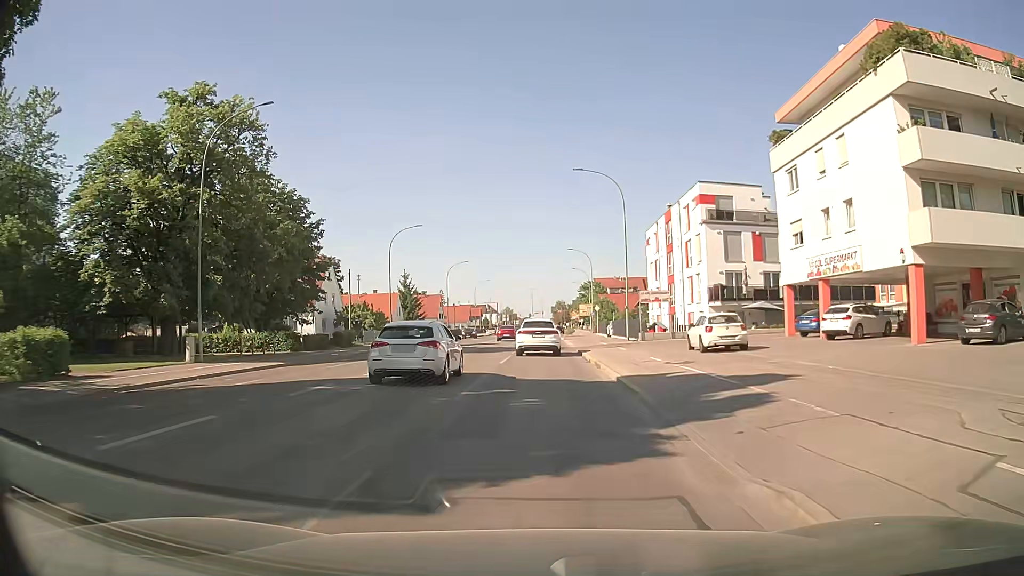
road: tertiary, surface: asphalt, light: Day
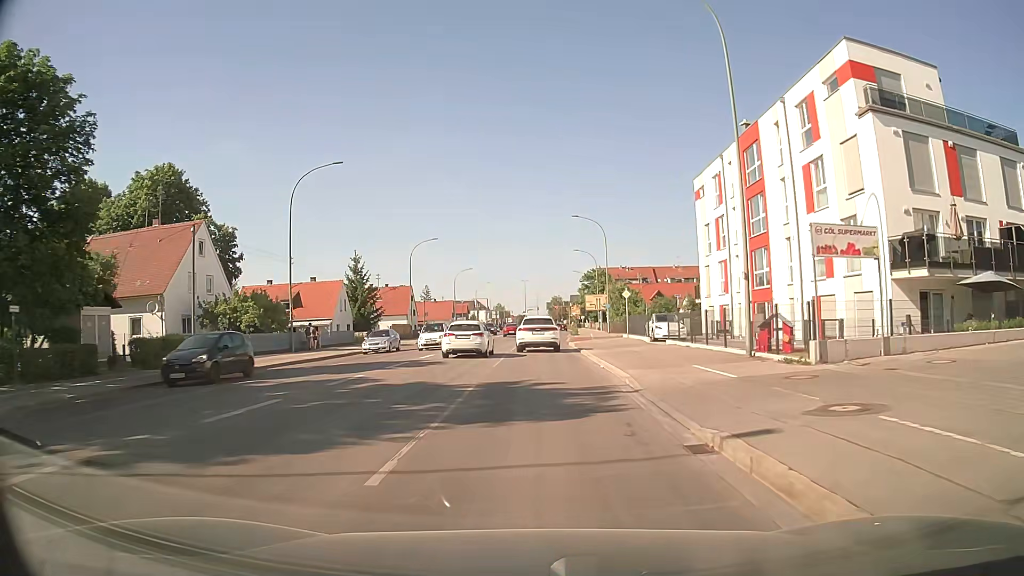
(0.0, +27.6) m; +1°
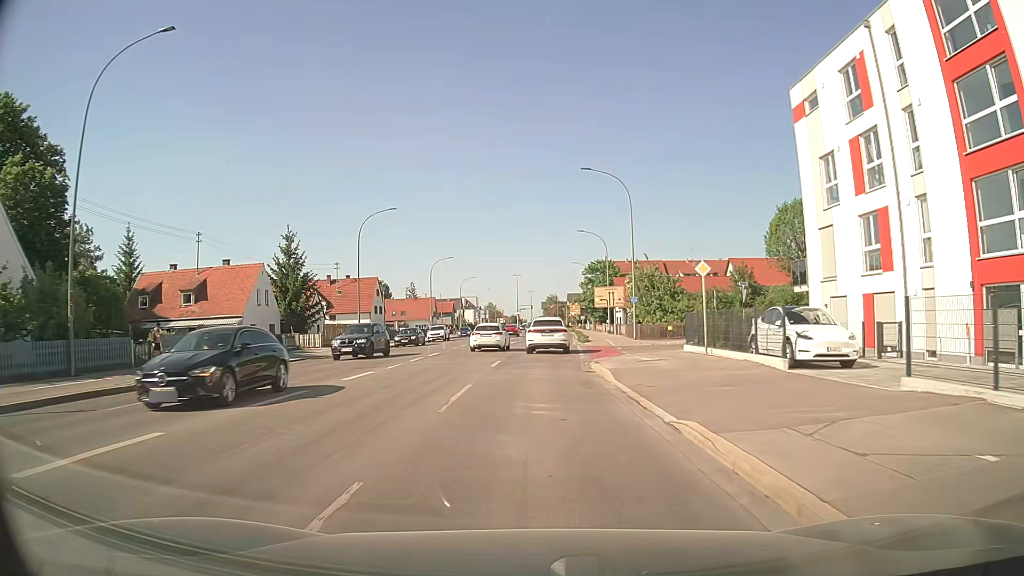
(-0.1, +22.1) m; 0°
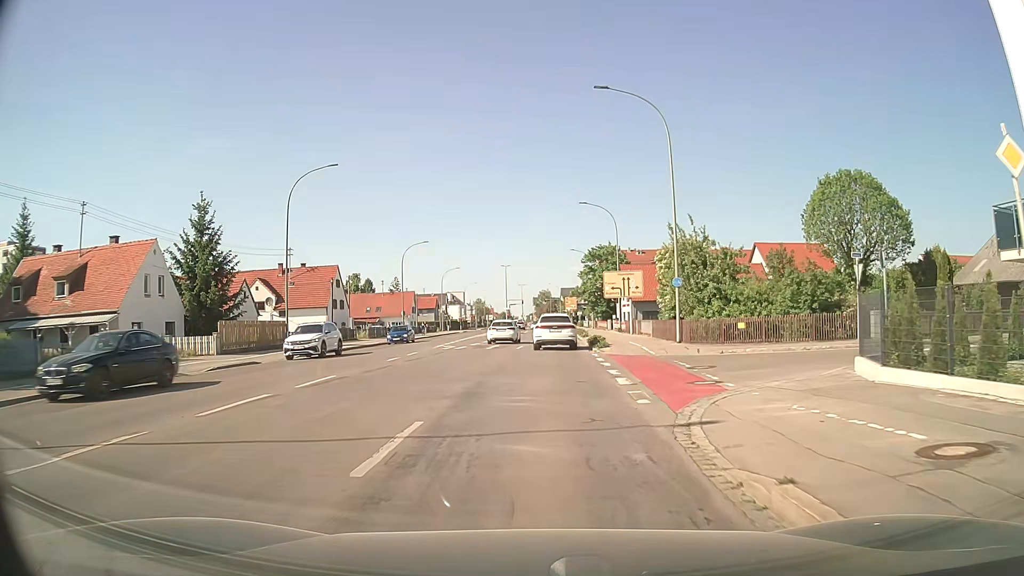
(-0.1, +16.5) m; 0°
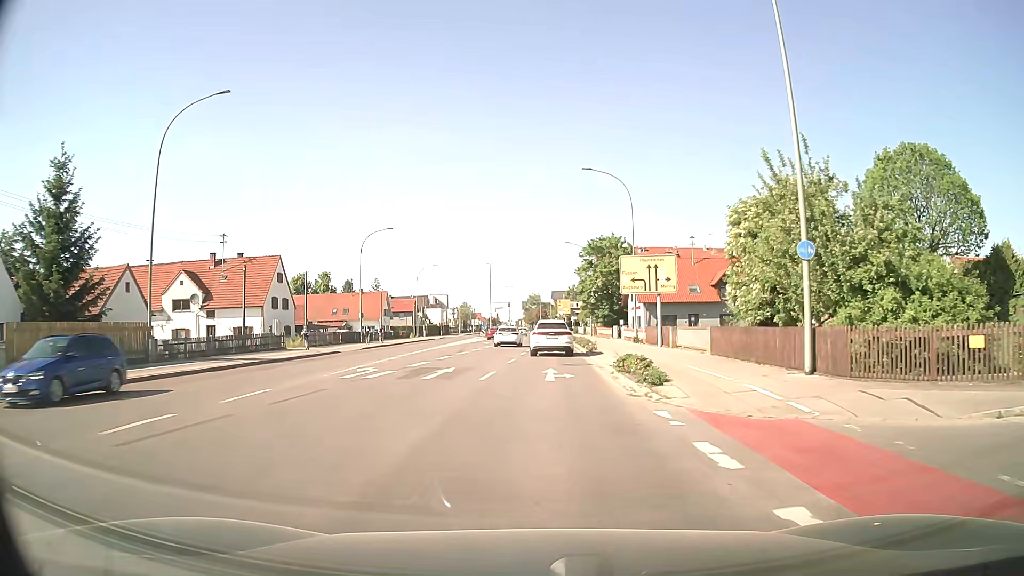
(+0.2, +16.2) m; +1°
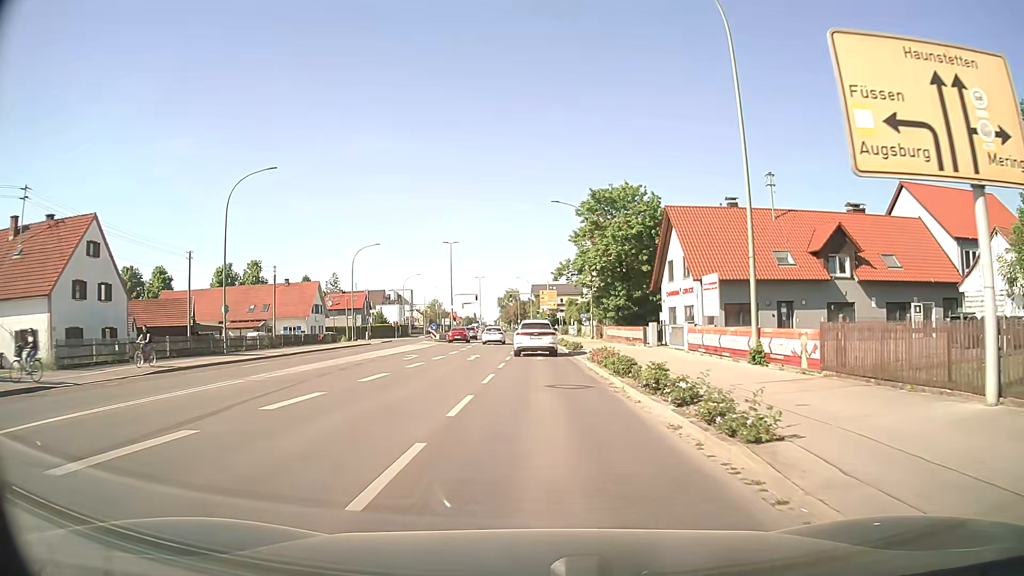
(+0.3, +28.8) m; +1°
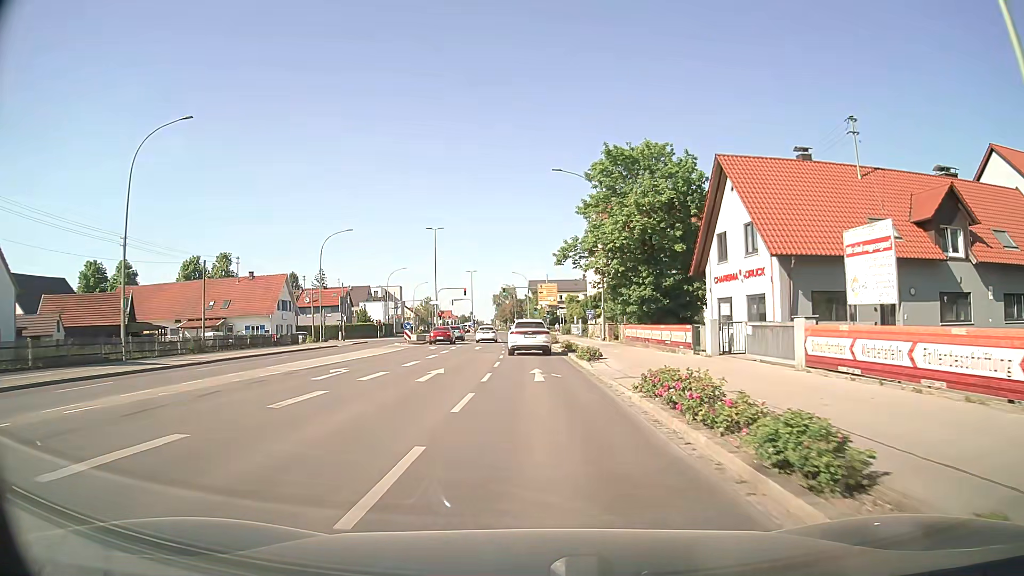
(+0.1, +11.9) m; +1°
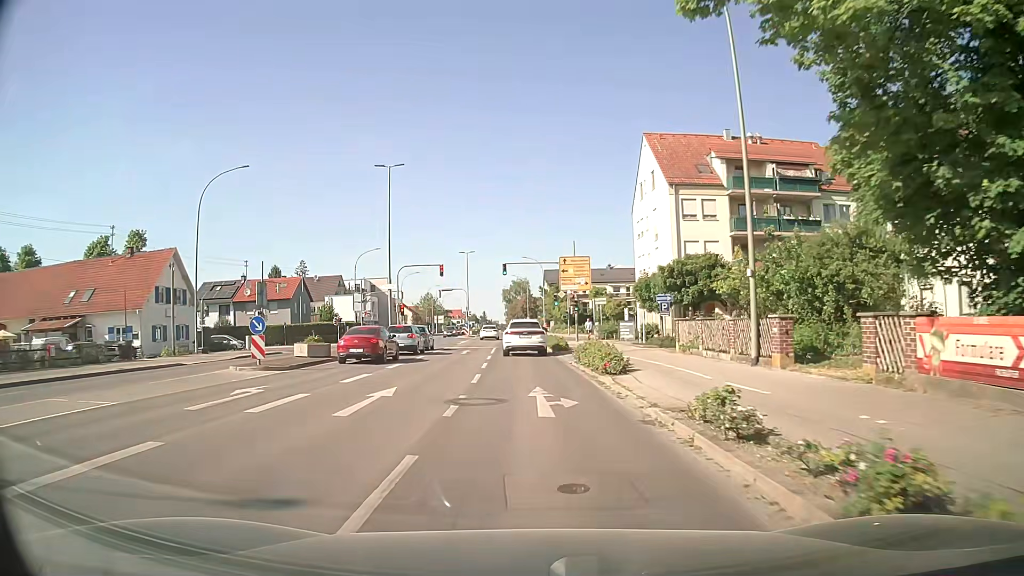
(-0.4, +30.9) m; -1°
(0, +10) (0, +20) (-1, +30) (-1, +40) (-1, +50) (-2, +60) (-2, +70) (-3, +80) (-3, +90) (-4, +100) m
